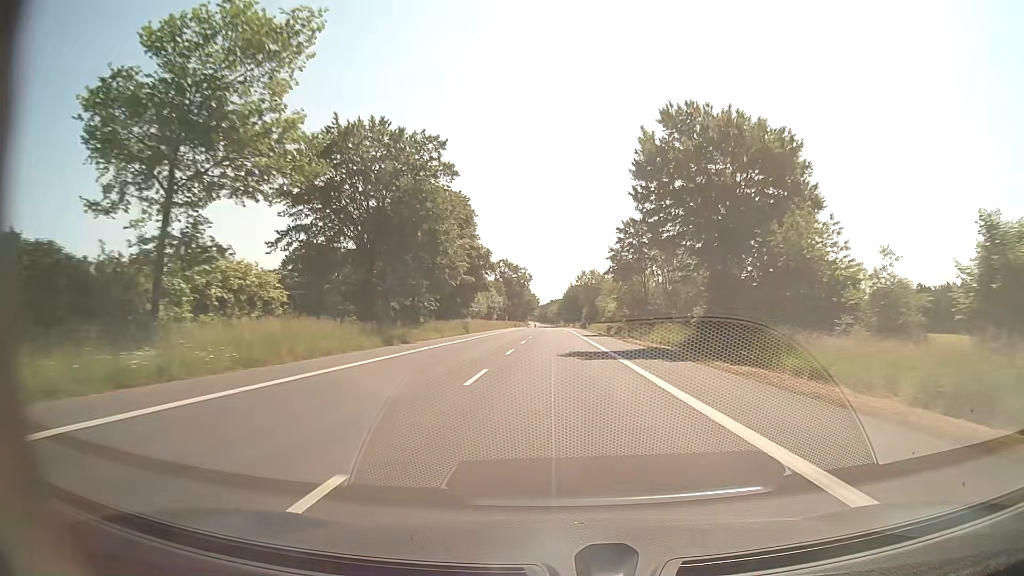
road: secondary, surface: asphalt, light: Day
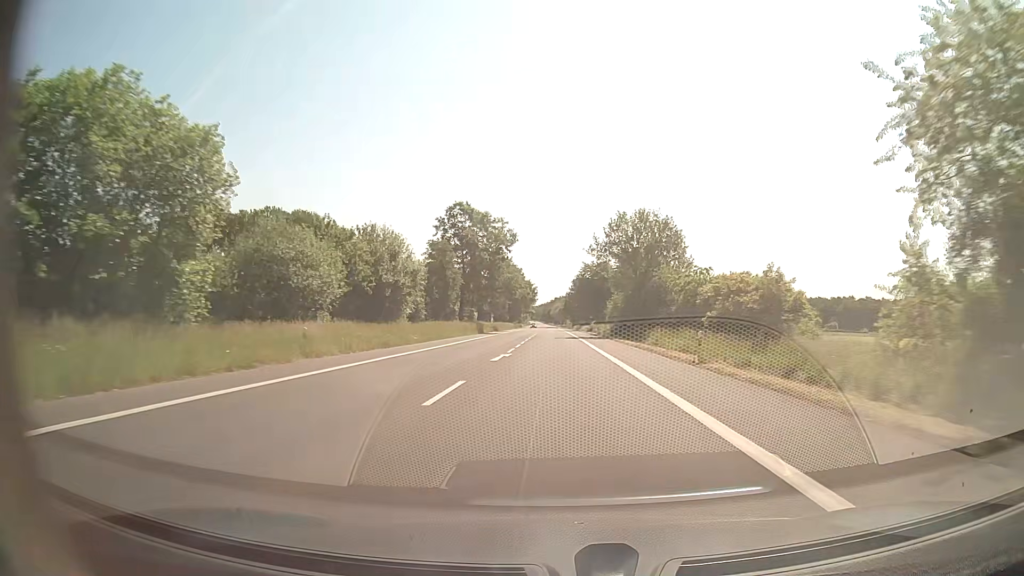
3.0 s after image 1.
(-0.1, +75.4) m; 0°
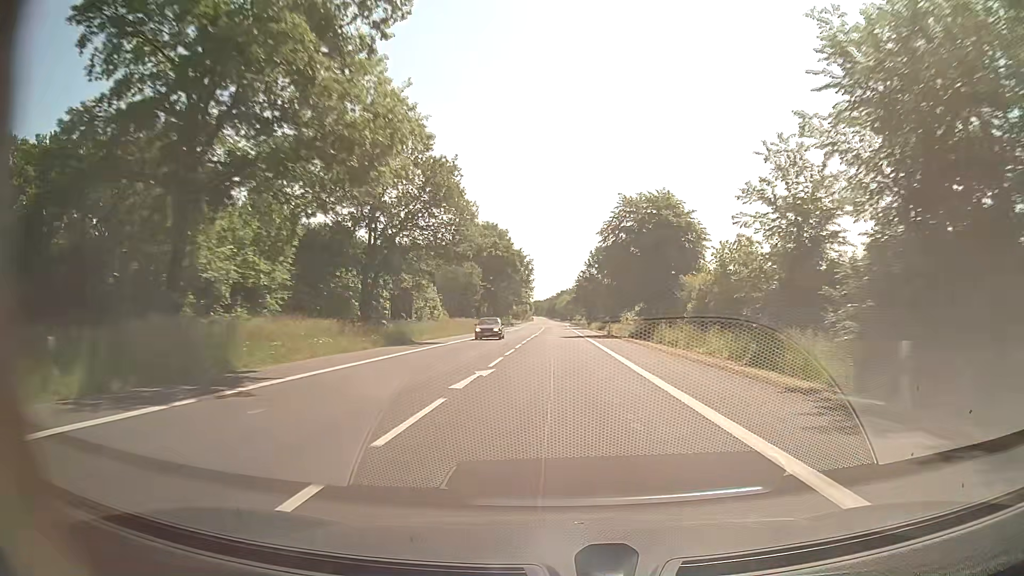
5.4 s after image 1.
(-0.7, +63.3) m; -1°
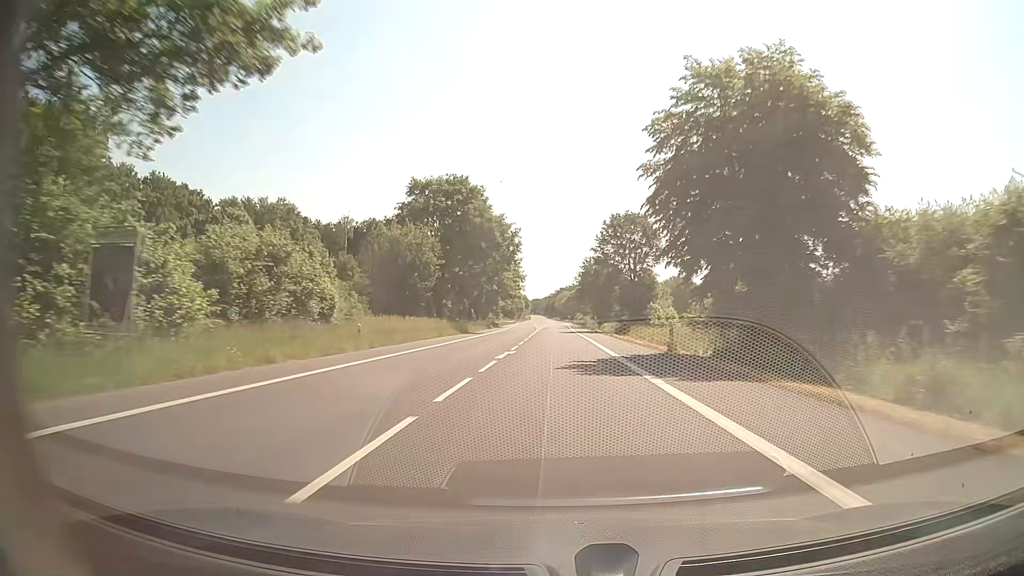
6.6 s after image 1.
(+0.1, +32.1) m; 0°
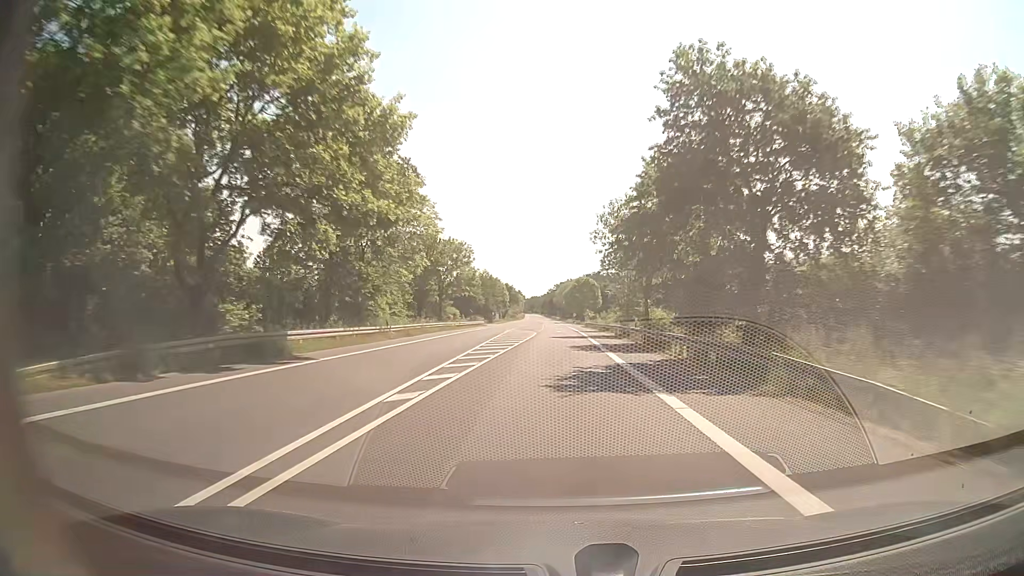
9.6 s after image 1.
(+0.1, +81.0) m; 0°
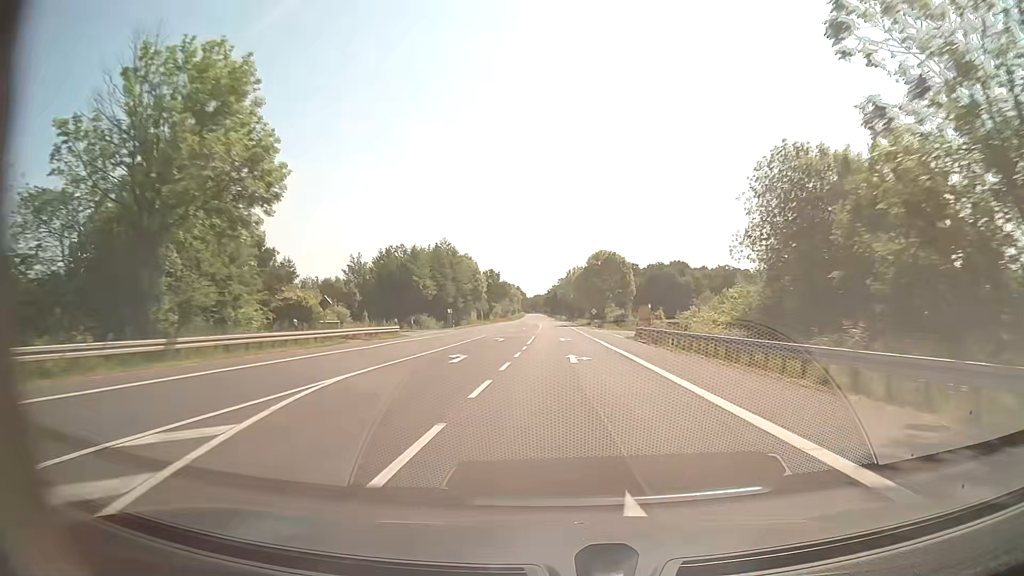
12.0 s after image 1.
(-0.4, +65.1) m; 0°
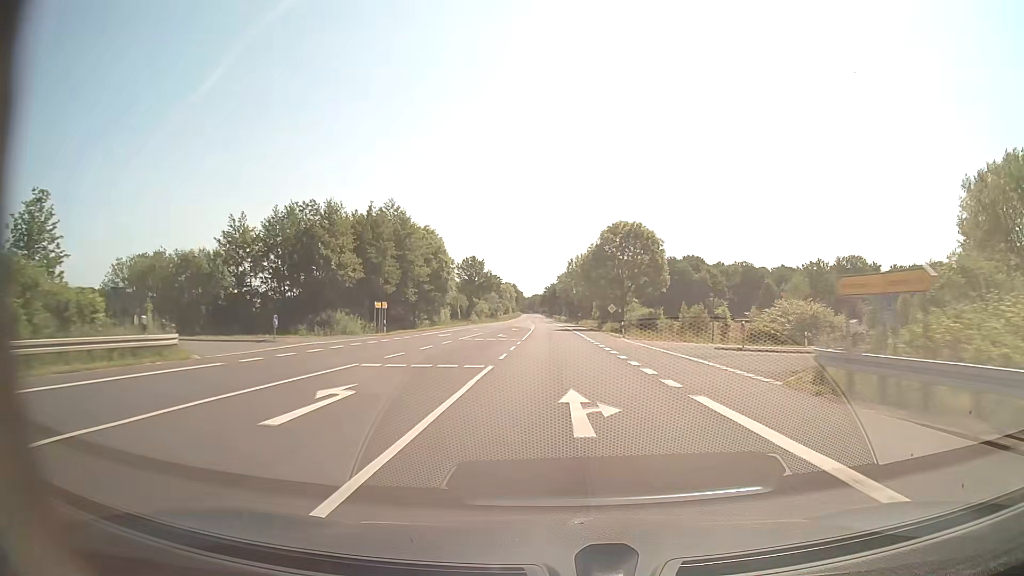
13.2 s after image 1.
(0.0, +32.6) m; 0°
